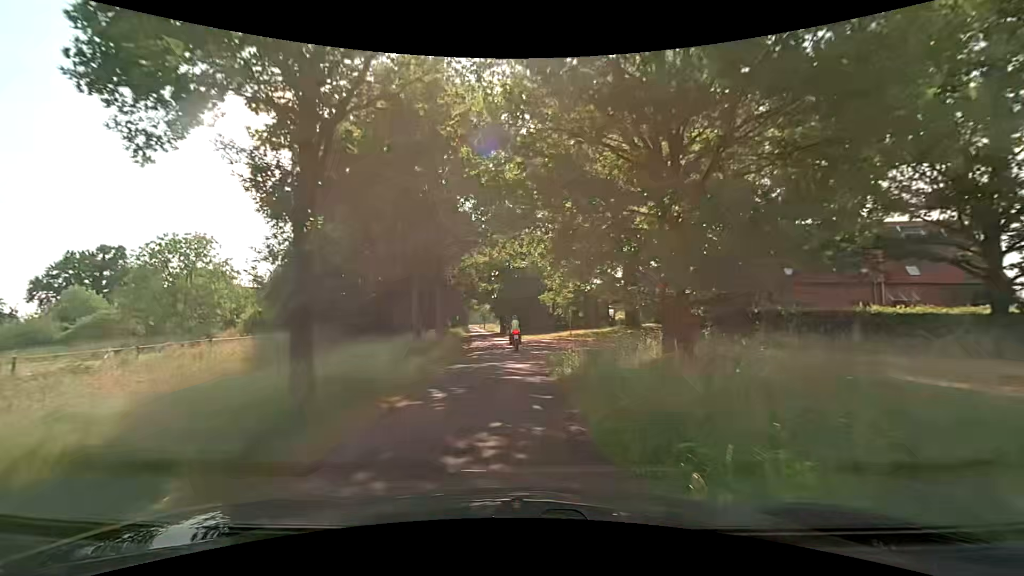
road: unclassified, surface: asphalt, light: Day
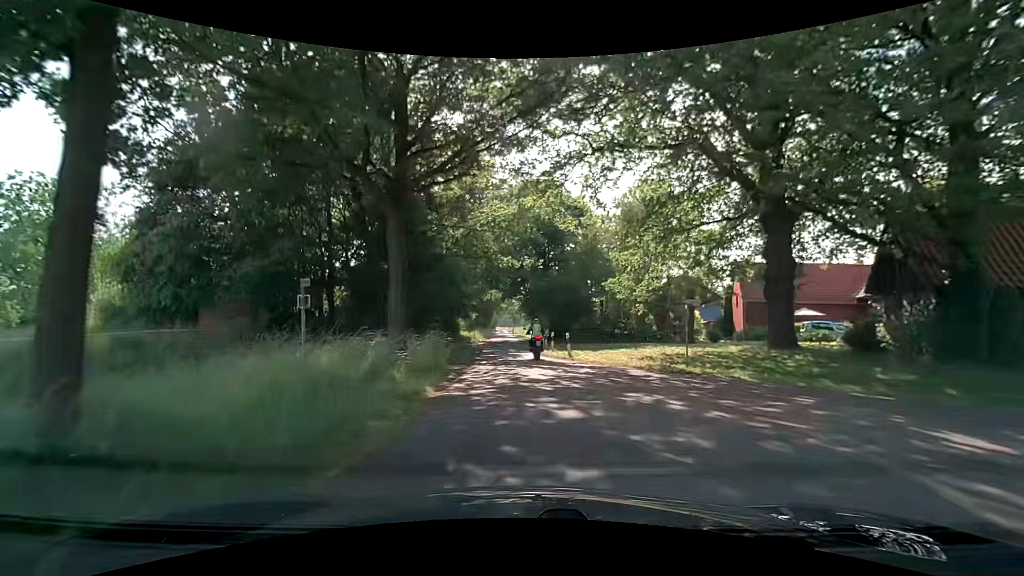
(-1.0, +19.7) m; -4°
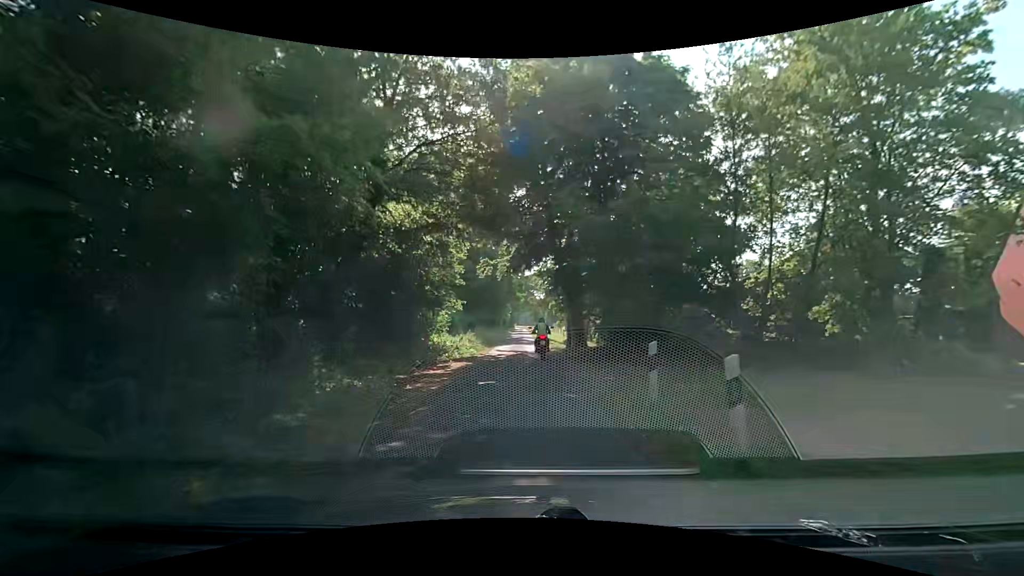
(-0.4, +24.6) m; -2°
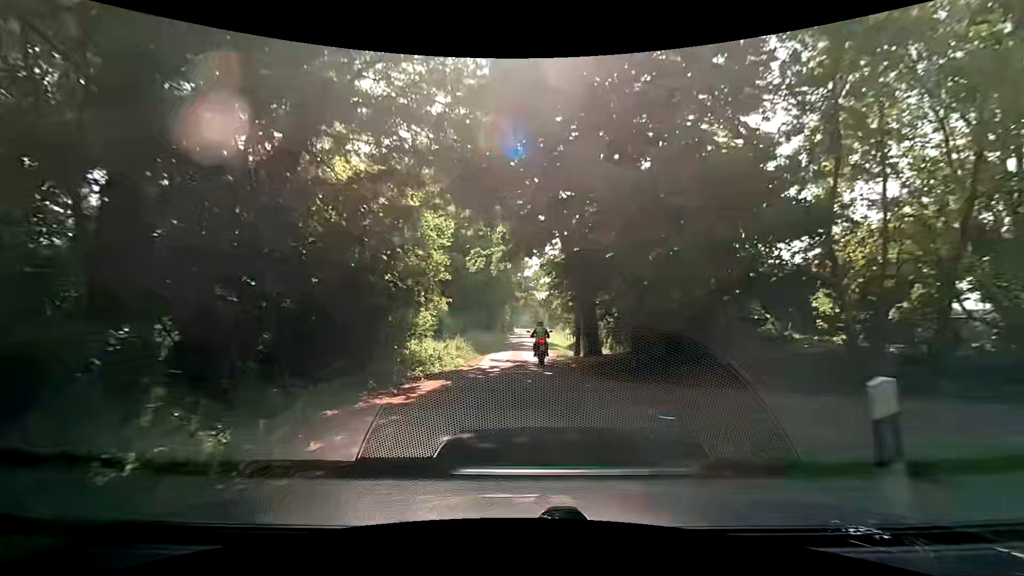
(0.0, +5.2) m; -2°
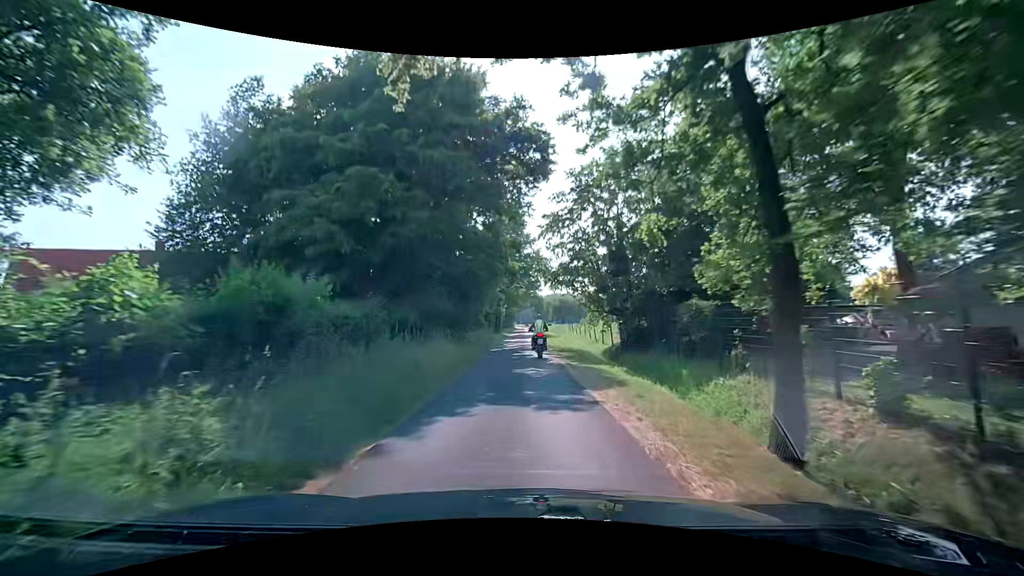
(+0.4, +21.7) m; 0°
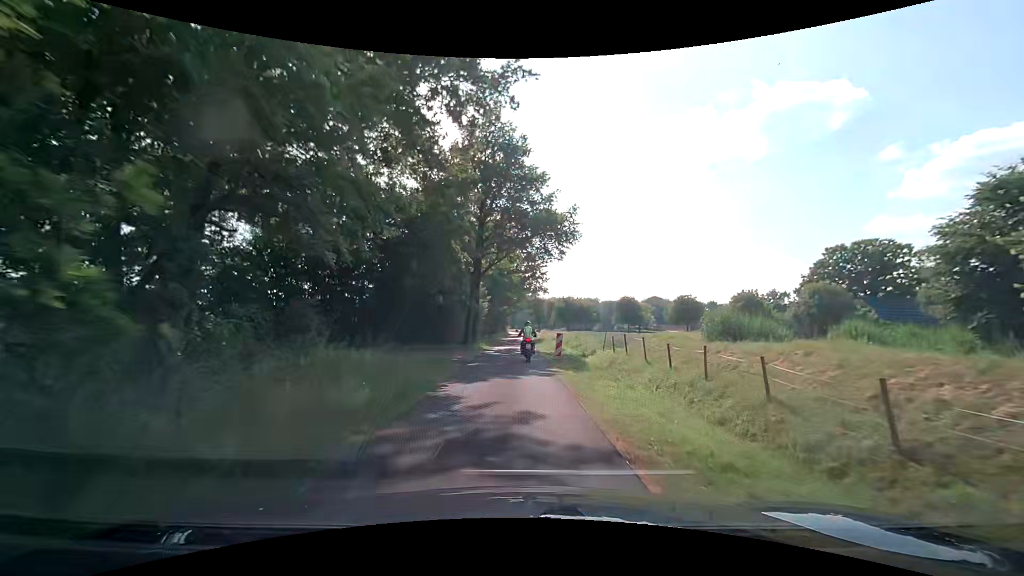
(+0.4, +29.2) m; +1°
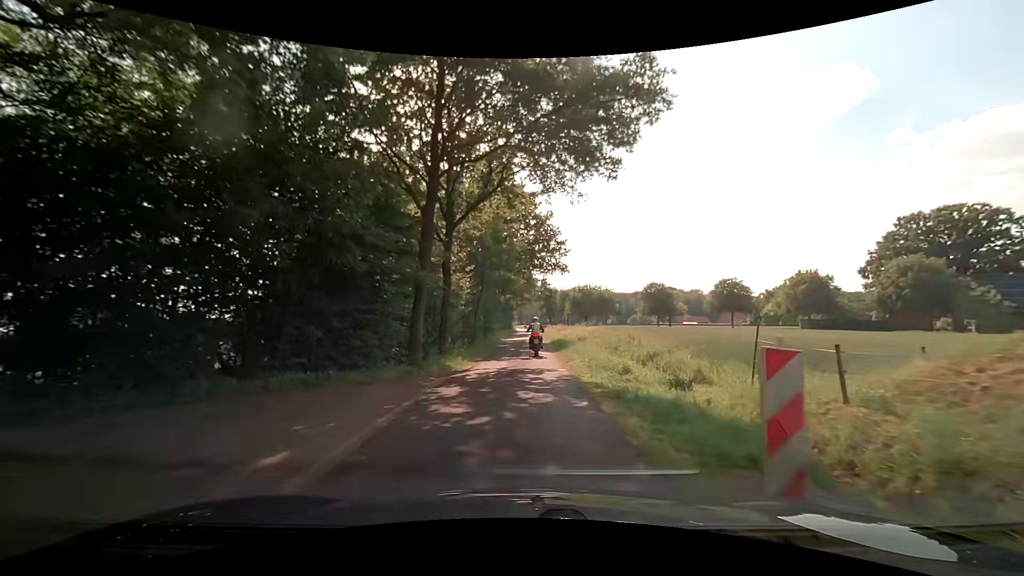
(-0.3, +18.6) m; -2°
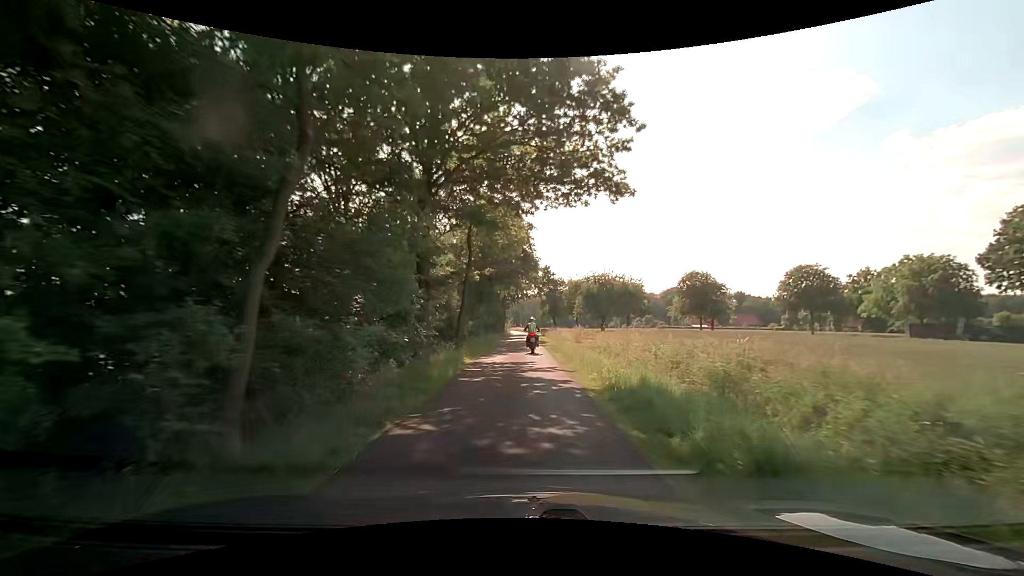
(+0.2, +25.4) m; 0°
(0, +10) (0, +20) (0, +30) (+1, +40) (+1, +50) (+1, +60) (+1, +70) (+1, +80) (+1, +90) (+1, +100) m
